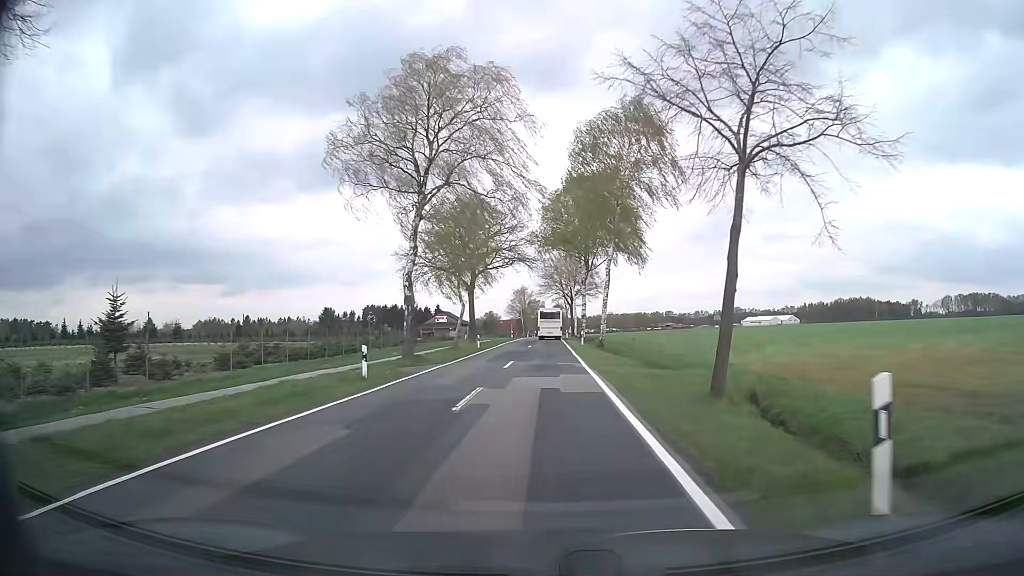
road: secondary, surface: asphalt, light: Day
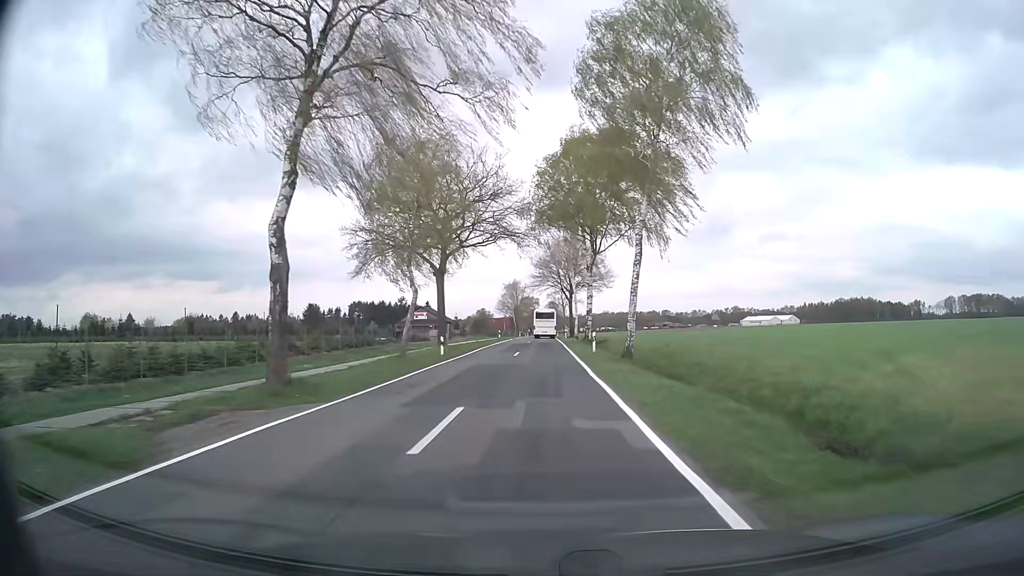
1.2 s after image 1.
(+0.1, +15.6) m; +1°
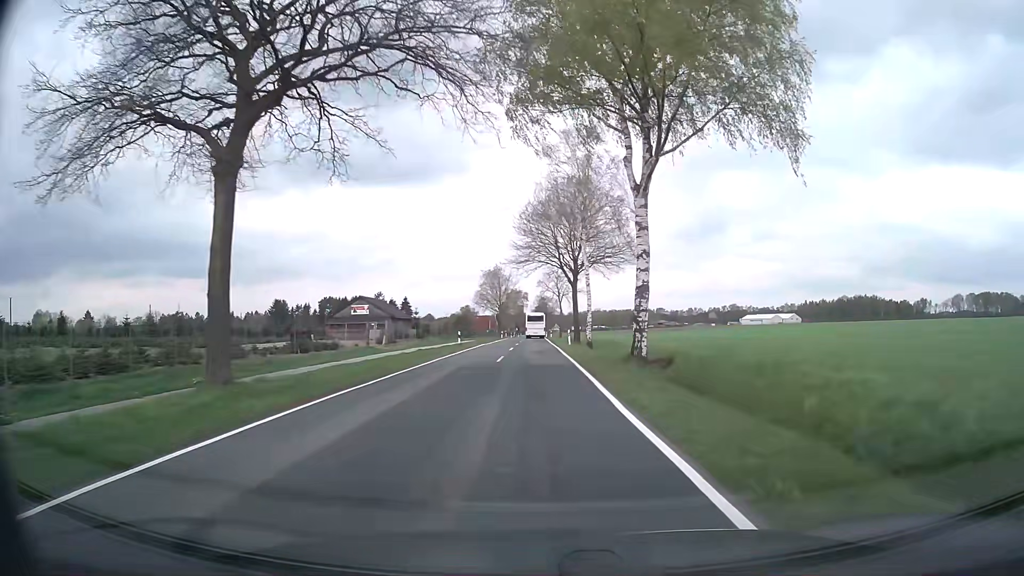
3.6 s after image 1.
(+0.1, +31.2) m; +1°
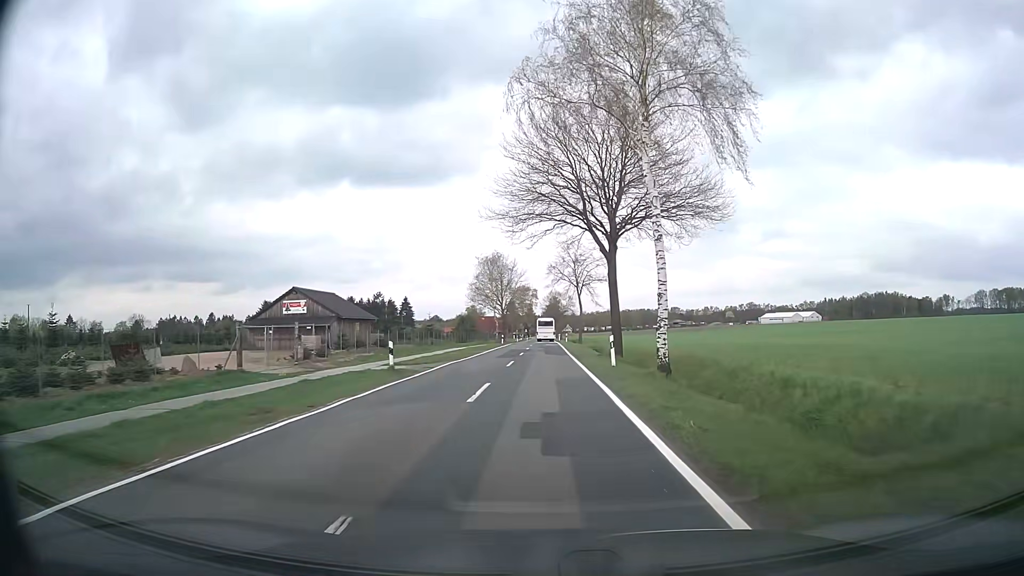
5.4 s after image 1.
(-0.2, +23.8) m; -1°
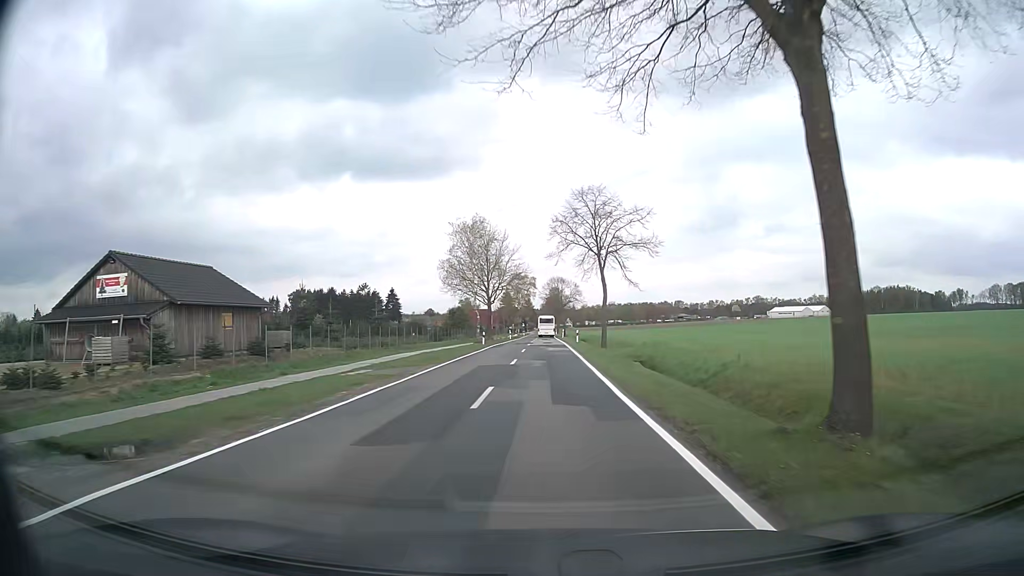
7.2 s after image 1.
(-0.1, +25.2) m; 0°
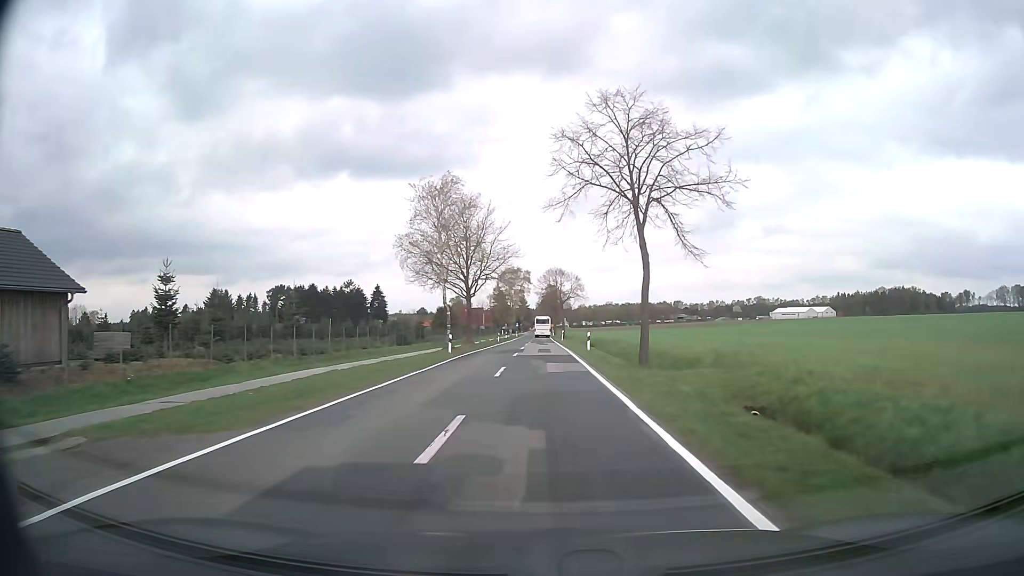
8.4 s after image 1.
(+0.1, +17.5) m; +1°
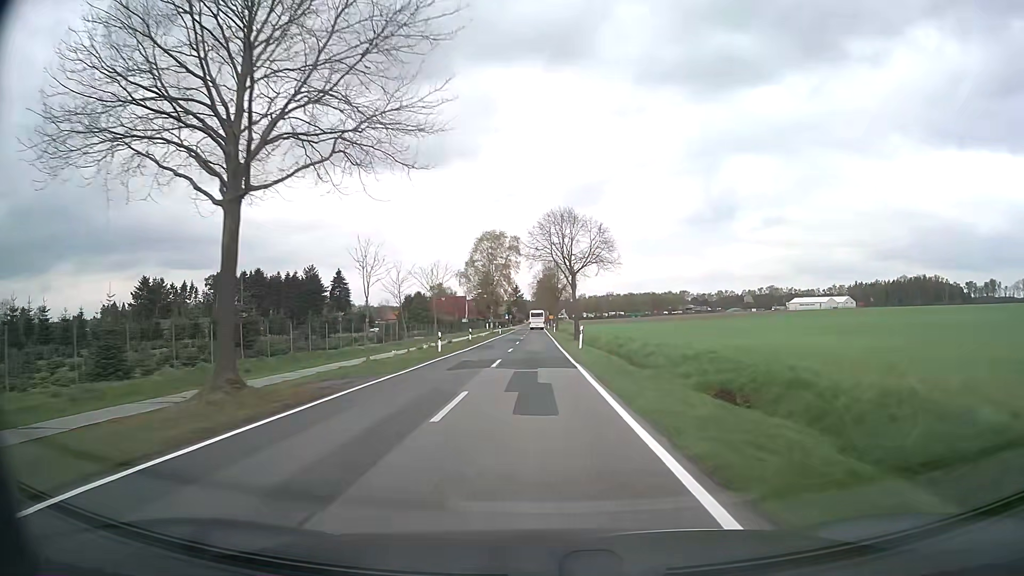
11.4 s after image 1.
(+0.1, +45.1) m; 0°
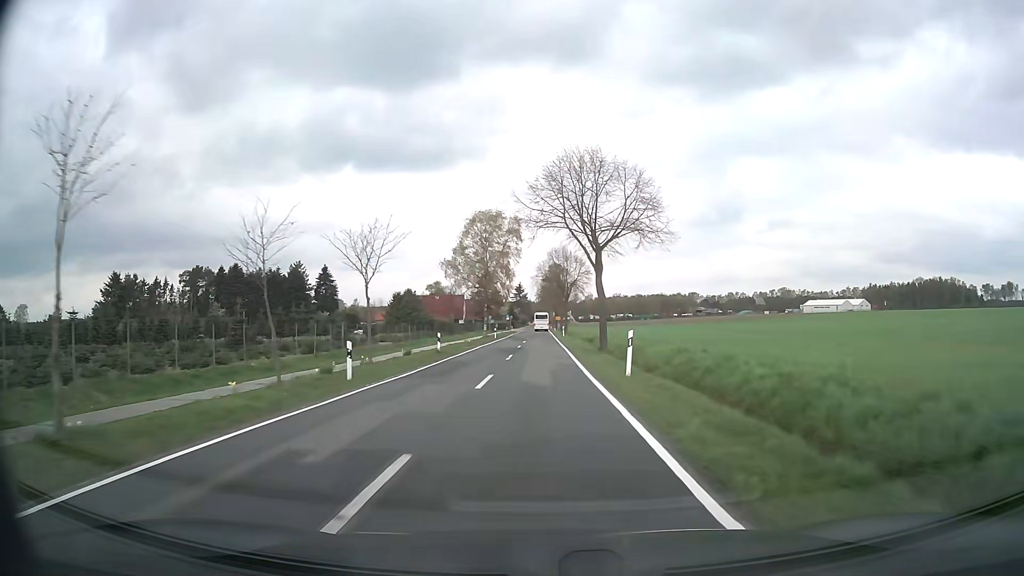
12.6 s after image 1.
(-0.2, +18.6) m; -1°
(0, +10) (0, +20) (0, +30) (0, +40) (0, +50) (0, +60) (0, +70) (0, +80) (0, +90) (0, +100) m
